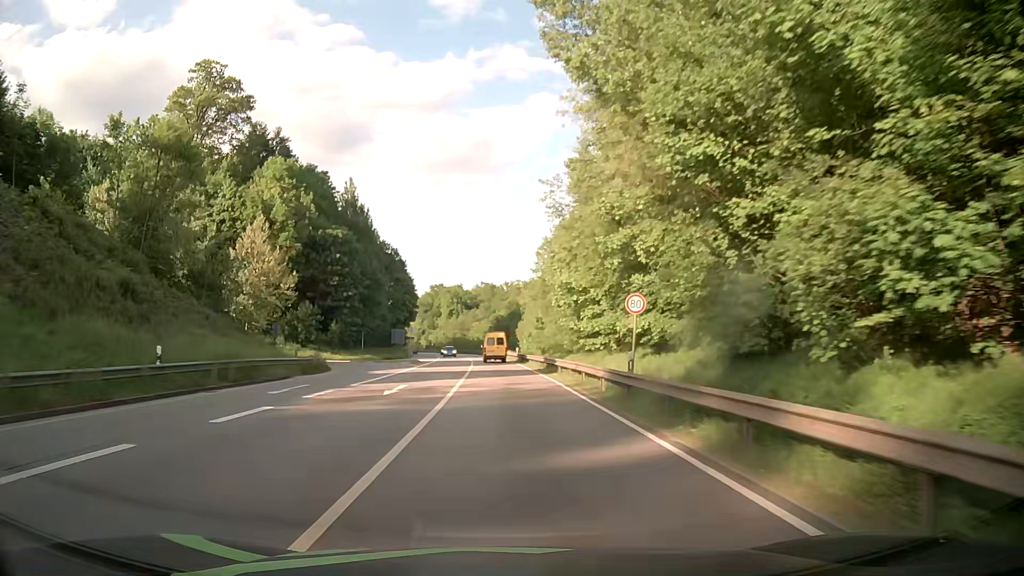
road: primary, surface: asphalt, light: Day
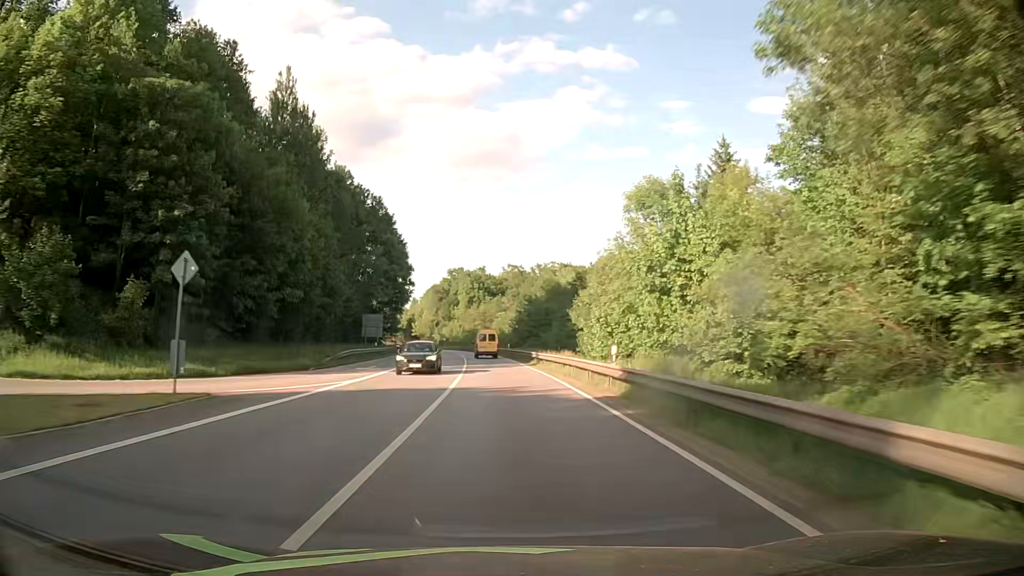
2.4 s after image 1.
(-1.0, +49.6) m; -2°
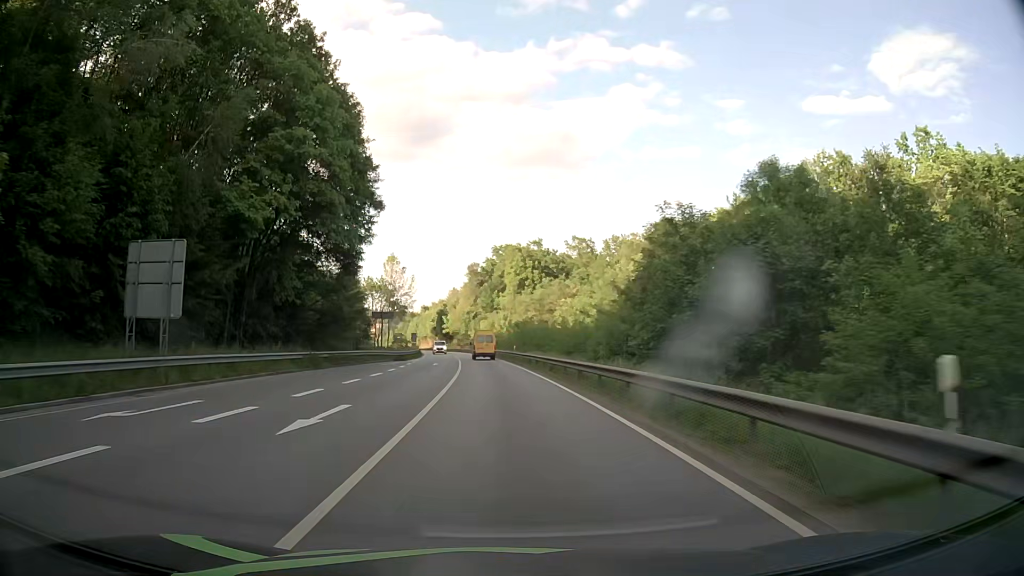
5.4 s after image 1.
(-2.5, +62.9) m; -5°
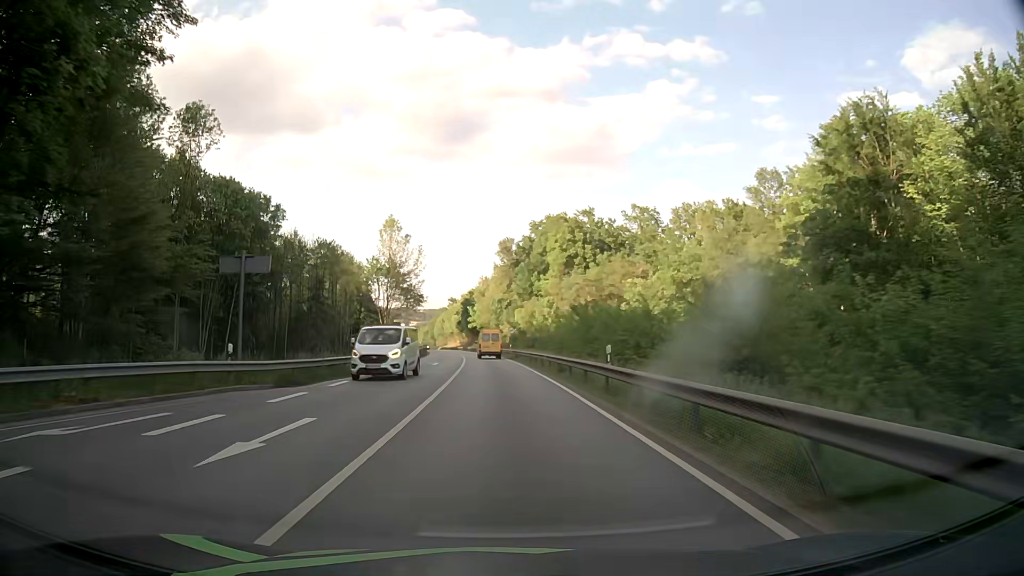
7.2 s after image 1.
(-0.9, +38.0) m; -3°
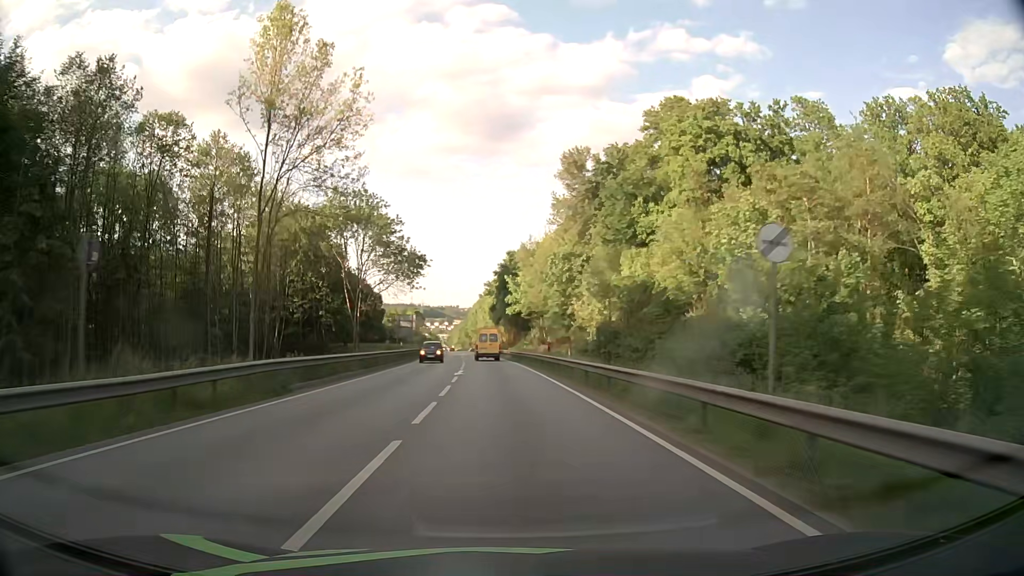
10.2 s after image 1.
(-2.5, +63.5) m; -4°
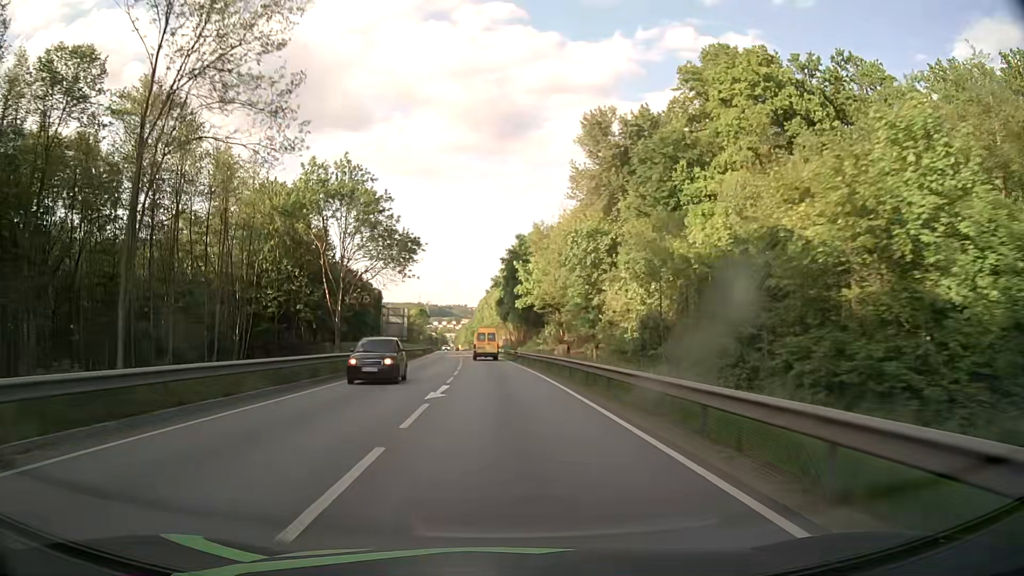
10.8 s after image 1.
(-0.1, +12.7) m; -1°
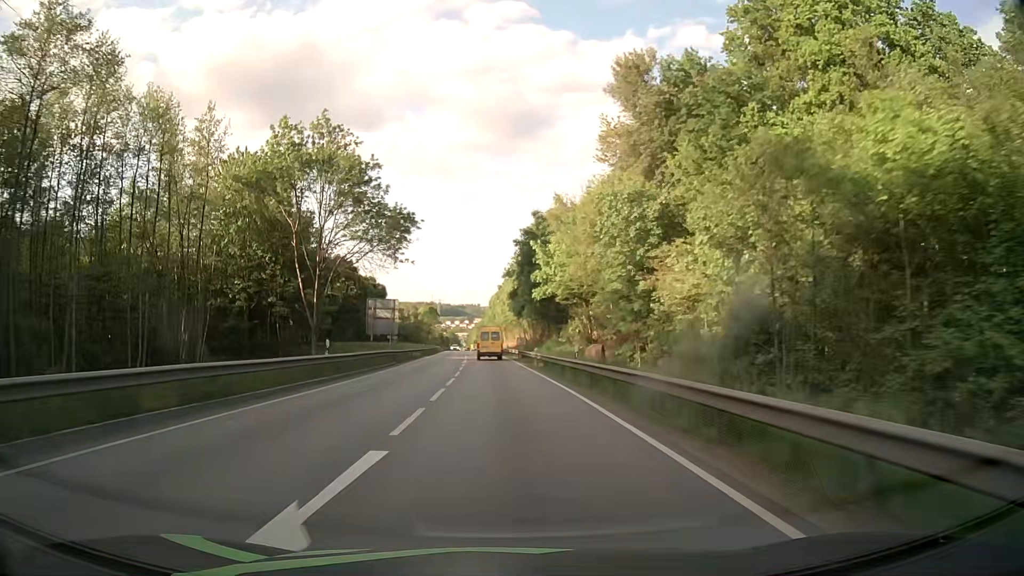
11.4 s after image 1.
(-0.1, +12.8) m; -1°
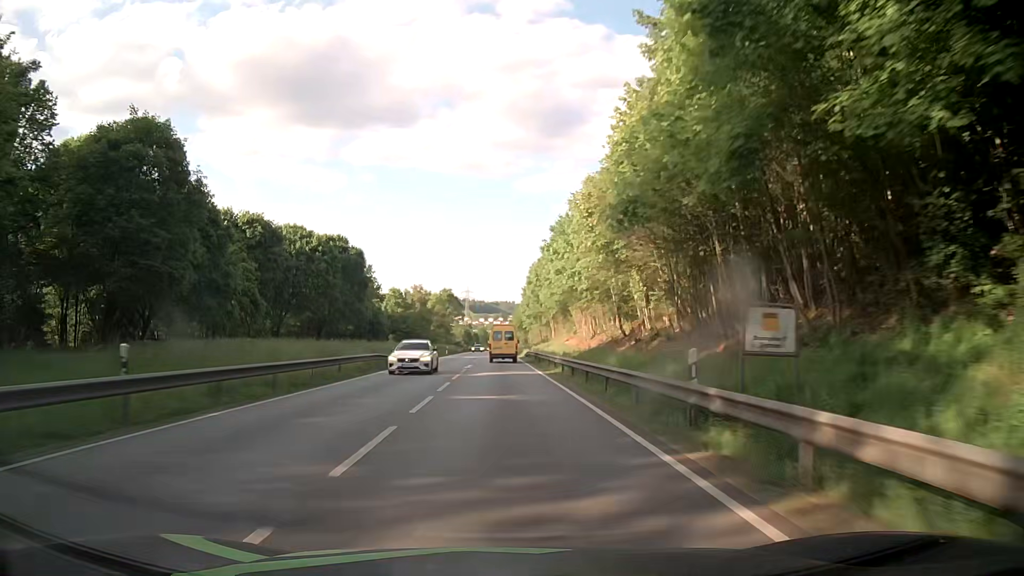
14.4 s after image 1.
(-2.0, +62.9) m; -3°
(0, +10) (0, +20) (0, +30) (0, +40) (0, +50) (0, +60) (0, +70) (-1, +80) (-1, +90) (-1, +100) m
